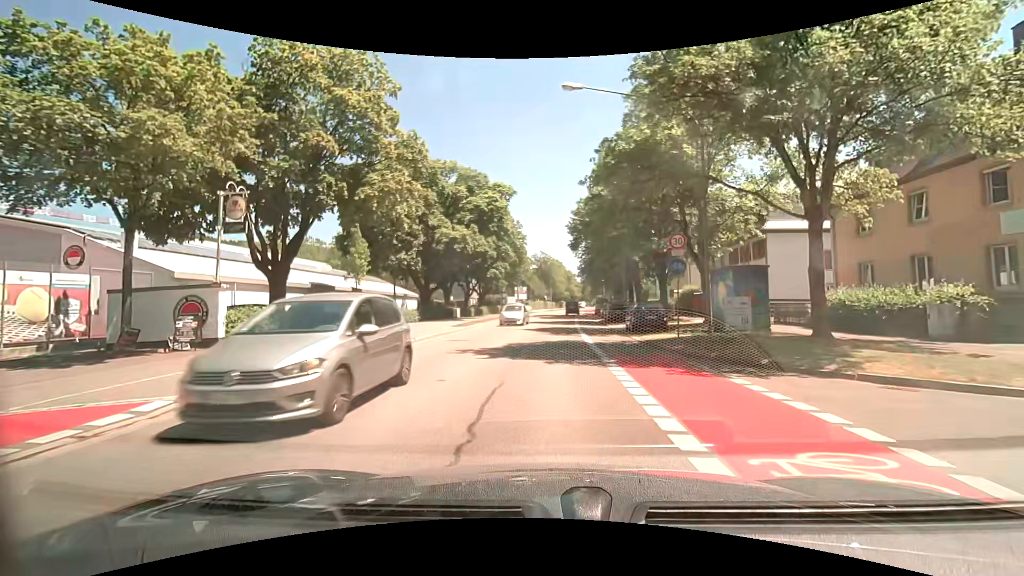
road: secondary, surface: asphalt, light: Day
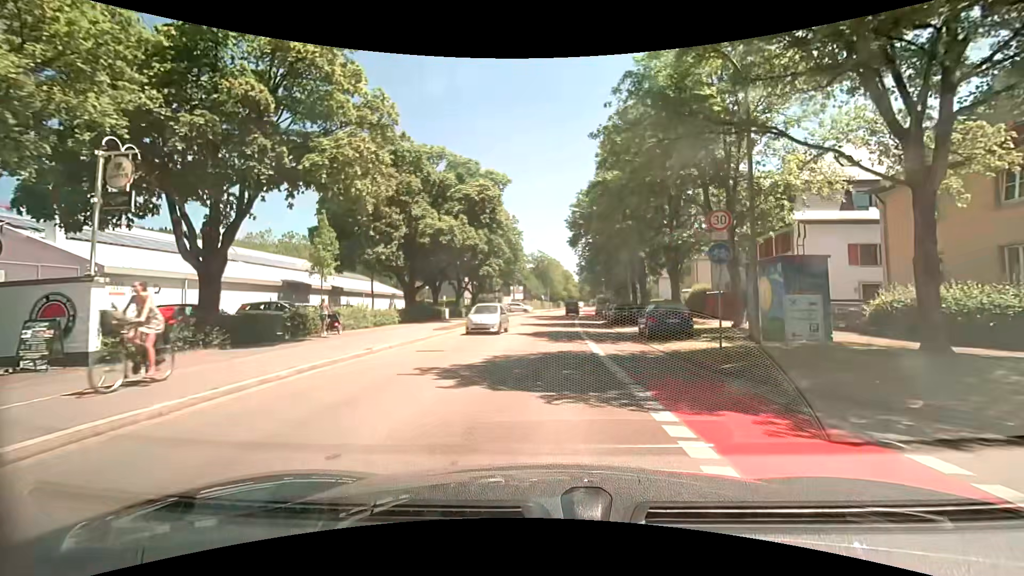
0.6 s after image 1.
(0.0, +4.5) m; 0°
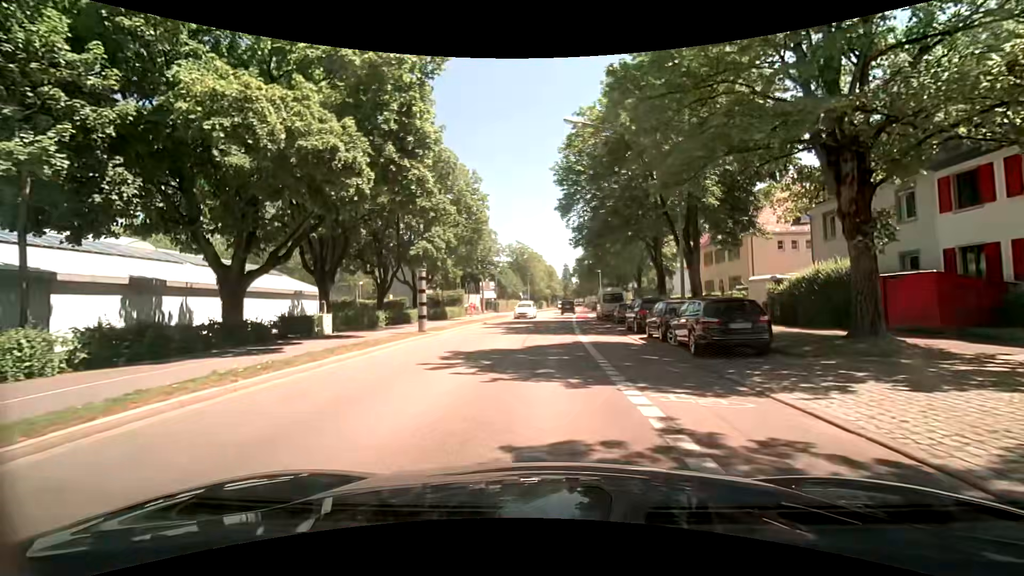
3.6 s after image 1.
(+0.6, +22.4) m; +2°
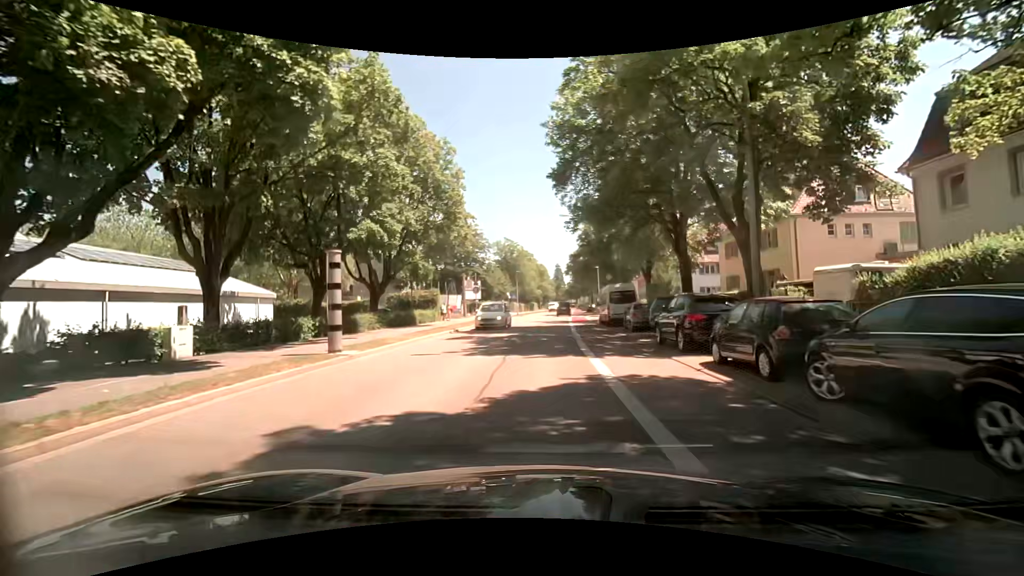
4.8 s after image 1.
(+0.2, +9.0) m; +1°
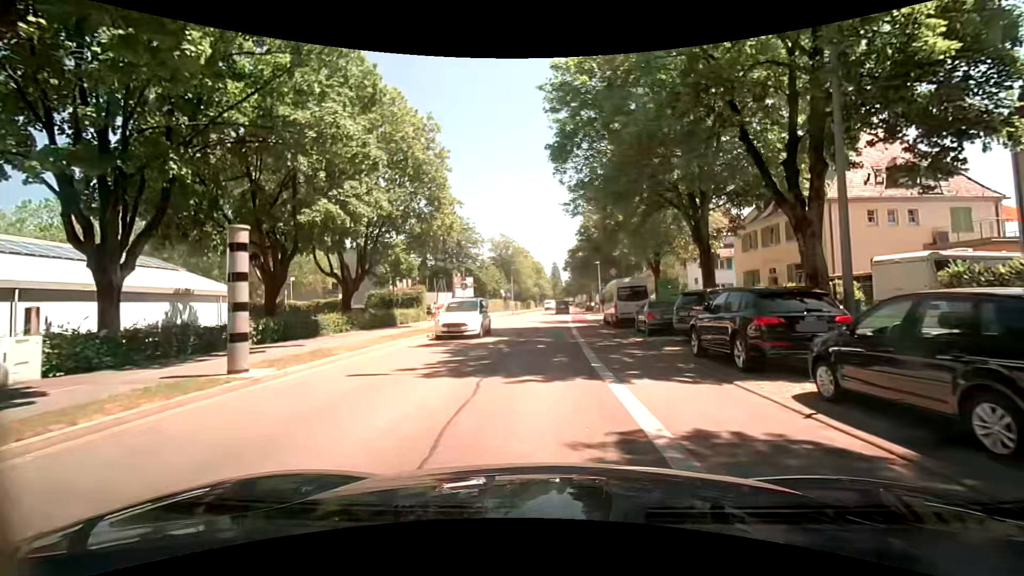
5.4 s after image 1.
(0.0, +4.5) m; +2°
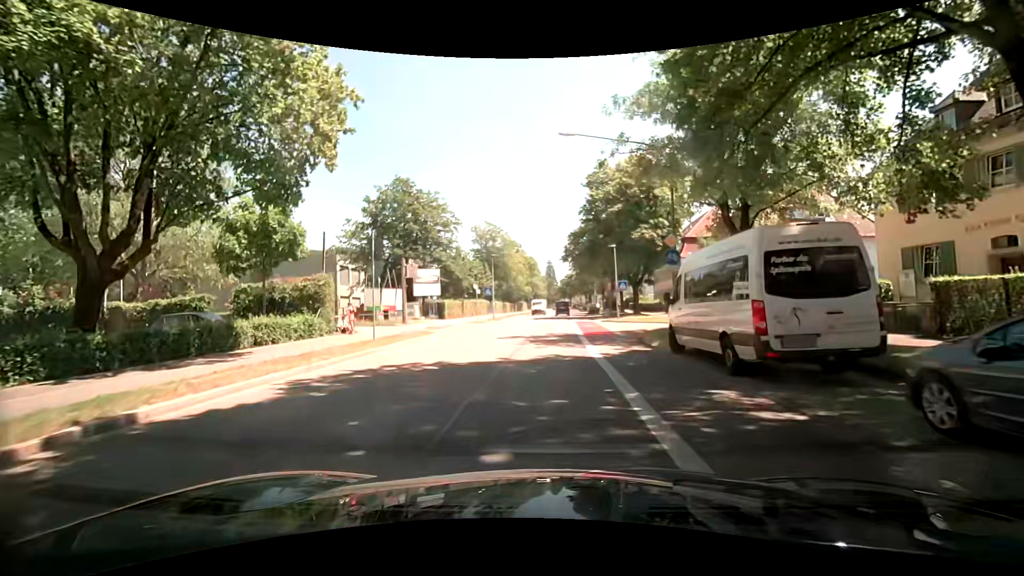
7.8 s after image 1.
(-0.2, +17.9) m; 0°
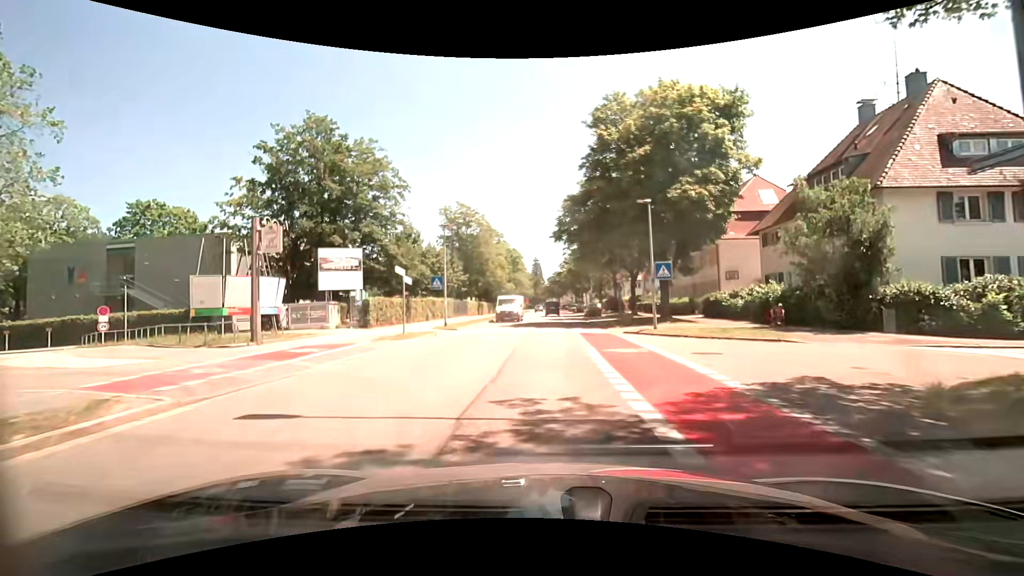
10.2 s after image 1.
(+0.1, +17.9) m; +1°
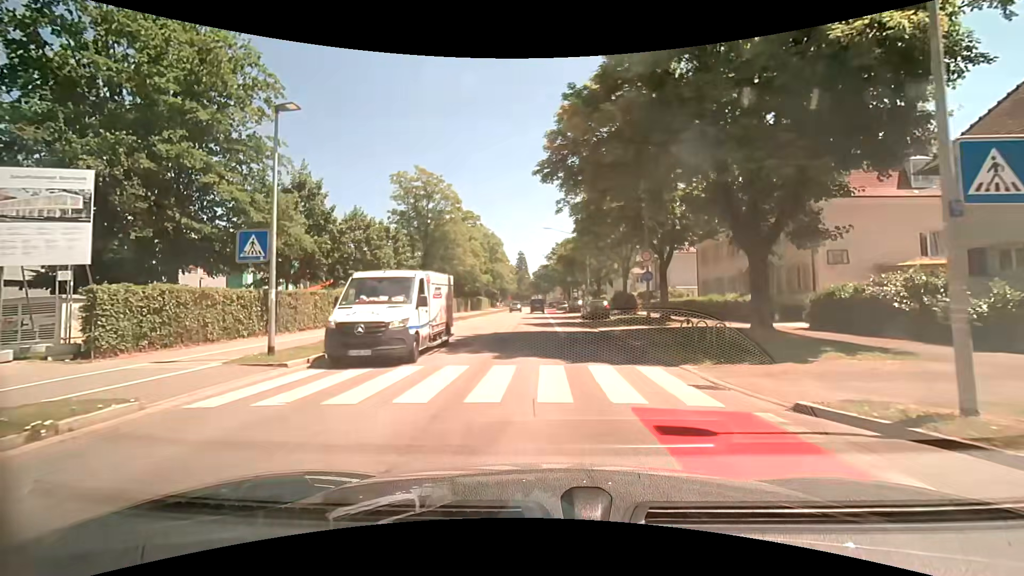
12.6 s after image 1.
(+0.3, +17.8) m; +1°
(0, +10) (0, +20) (0, +30) (0, +40) (0, +50) (-1, +60) (-1, +70) (-1, +80) (-1, +90) (-1, +100) m
